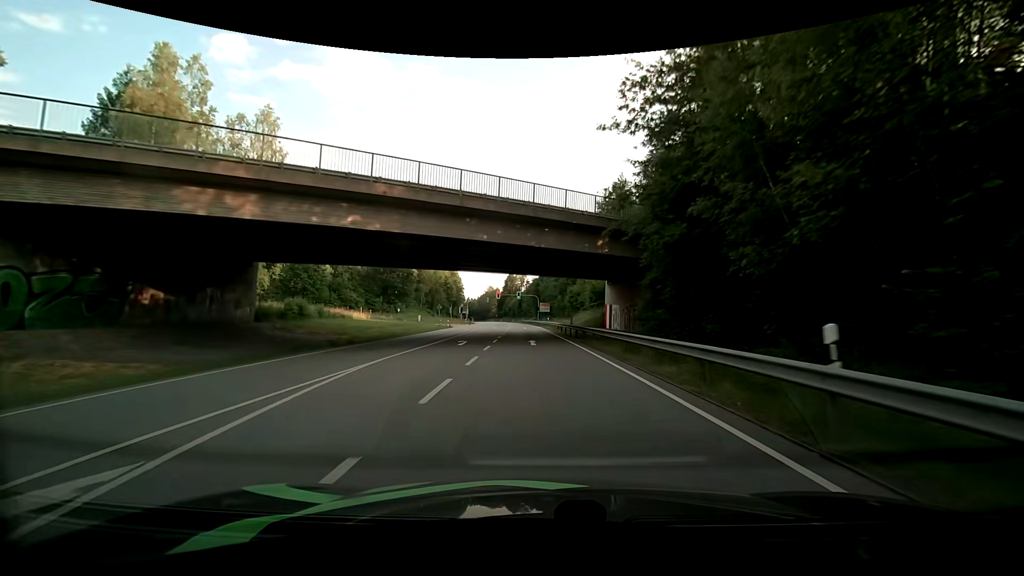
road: primary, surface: asphalt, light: Day
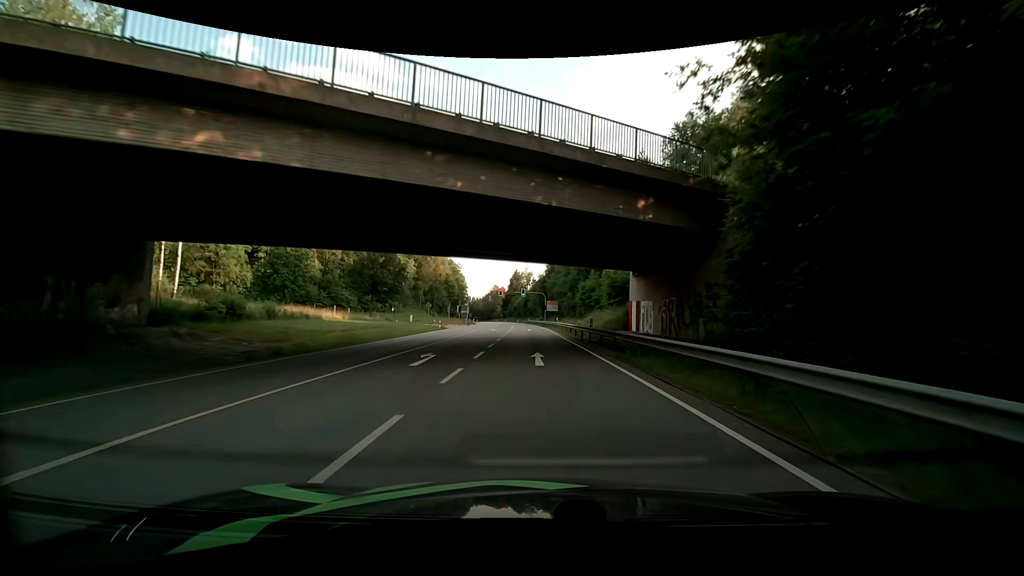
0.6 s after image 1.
(-0.1, +10.0) m; 0°
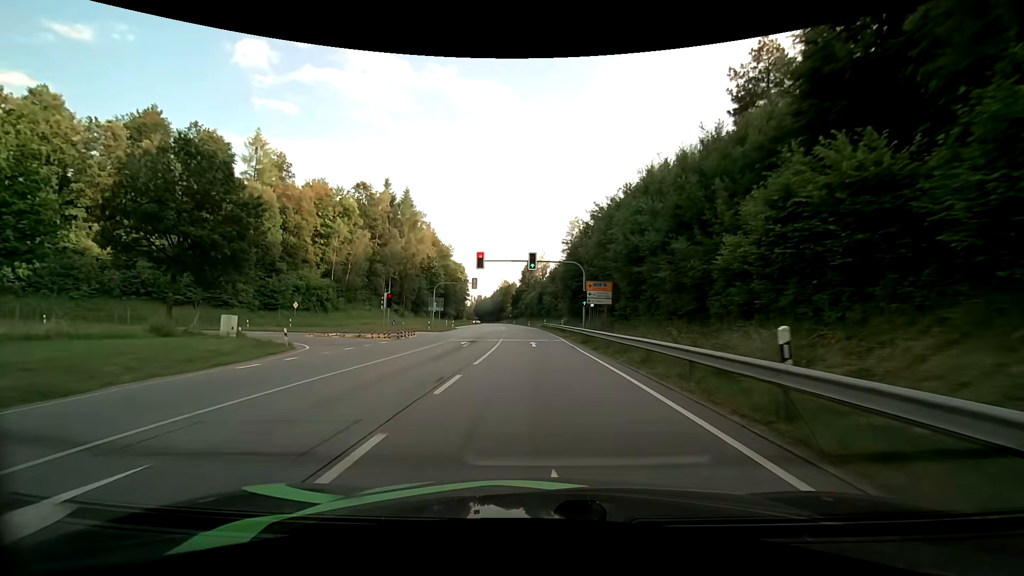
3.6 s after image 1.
(-0.2, +49.3) m; -2°
(0, +10) (0, +20) (0, +30) (-1, +40) (-1, +50) (-2, +60) (-2, +70) (-3, +80) (-4, +90) (-5, +100) m
